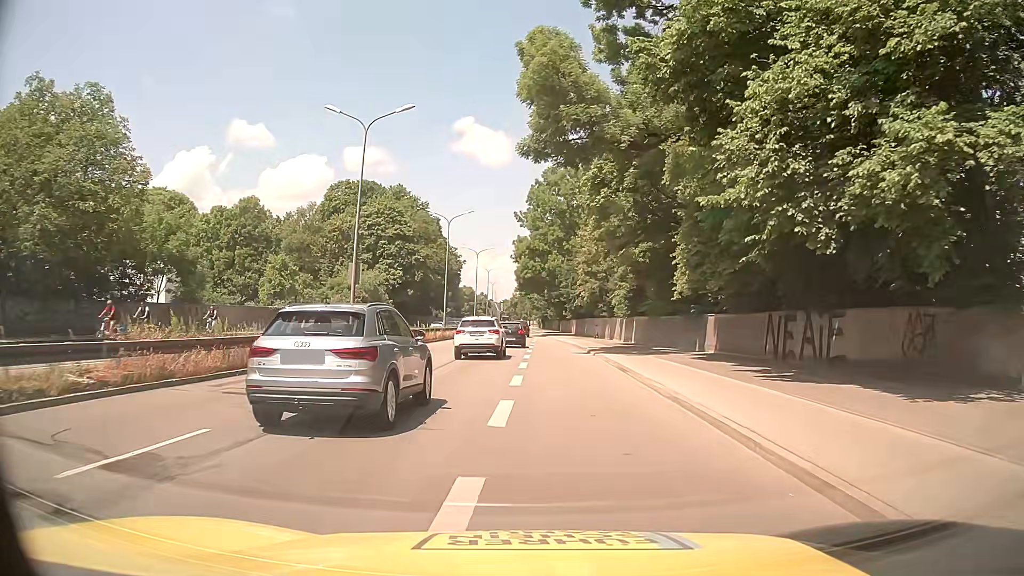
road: trunk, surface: asphalt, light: Day
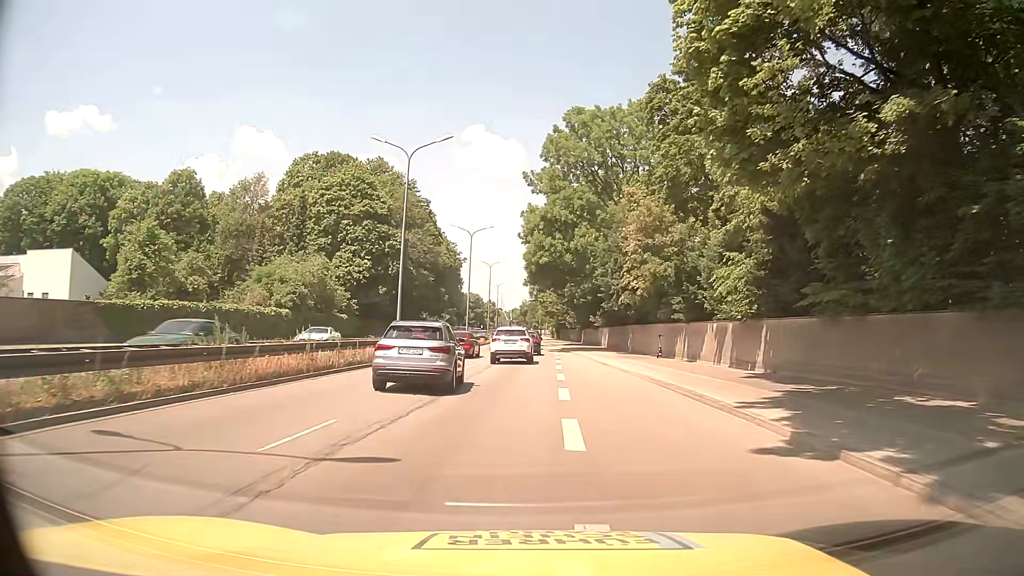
(-0.2, +25.4) m; -1°
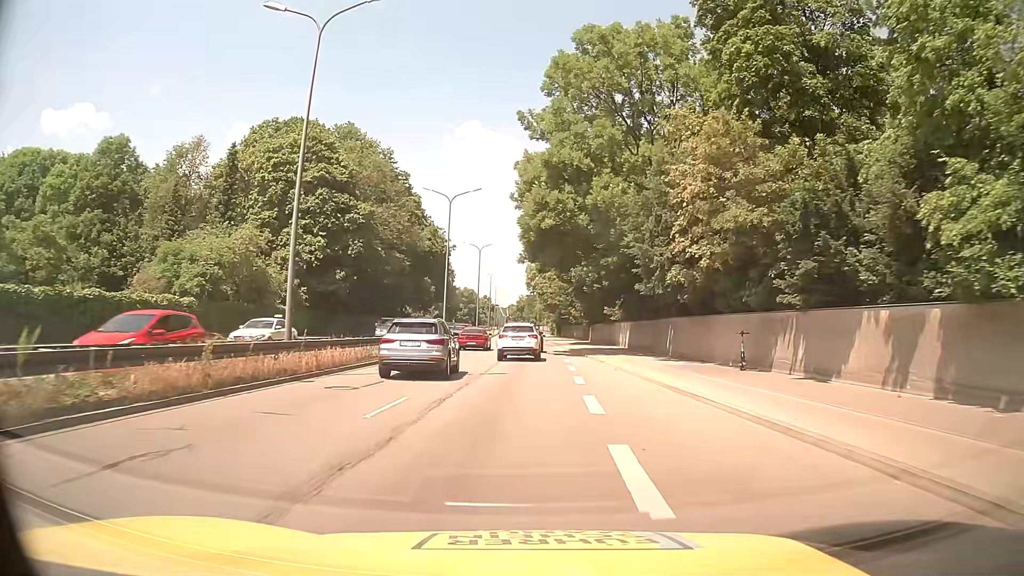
(0.0, +15.2) m; 0°
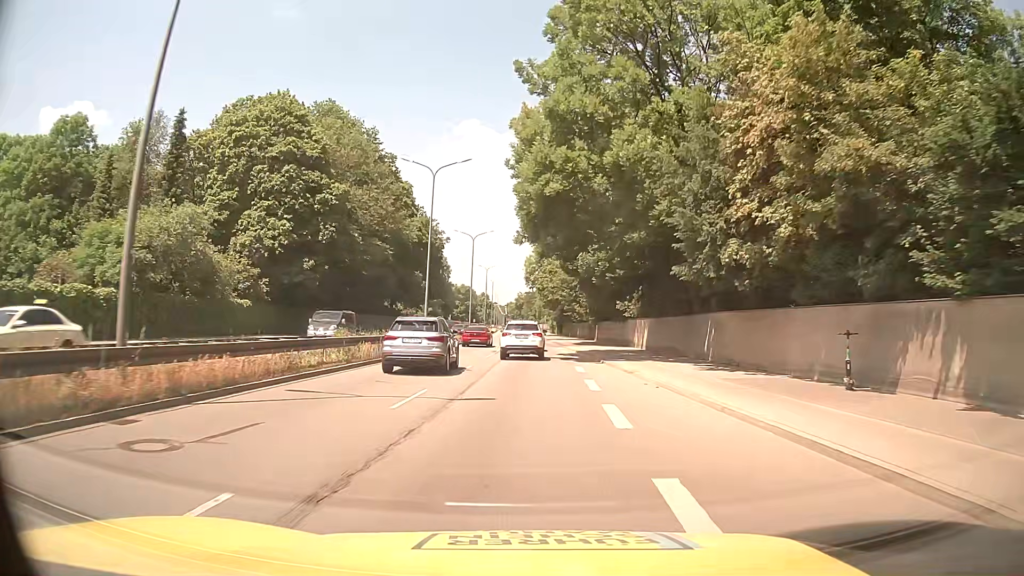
(0.0, +8.0) m; 0°
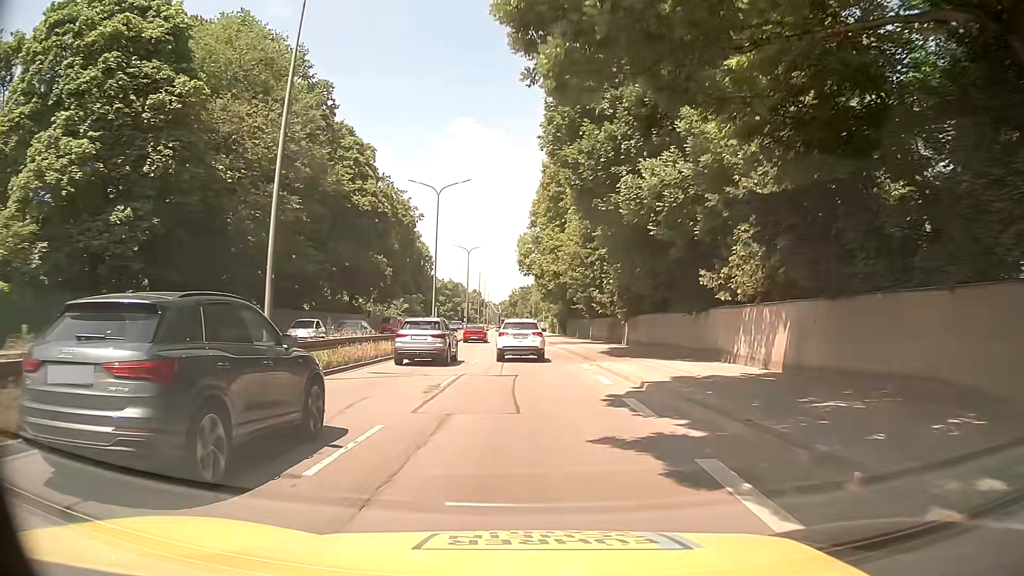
(+0.2, +23.0) m; 0°
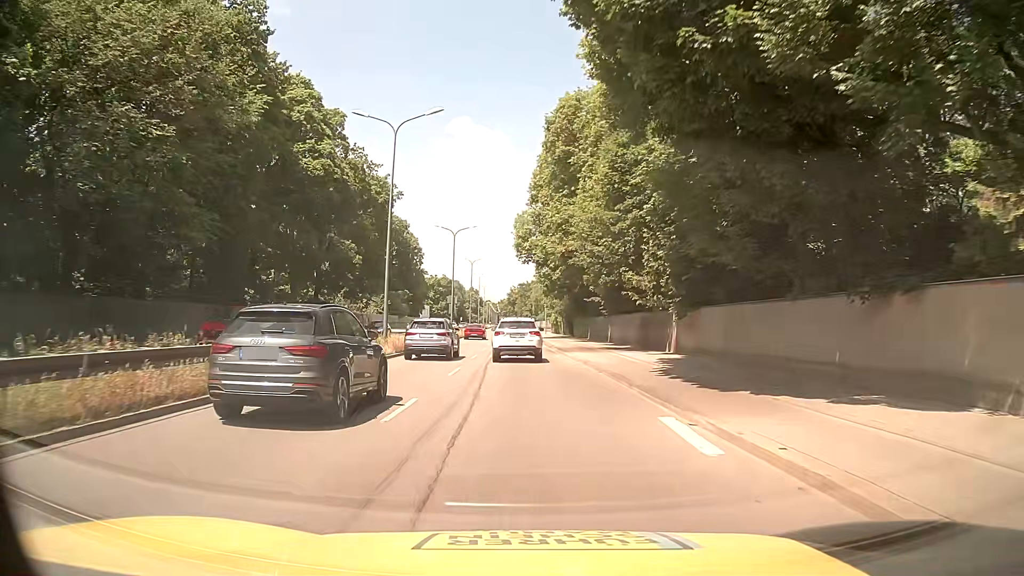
(+0.1, +14.8) m; 0°
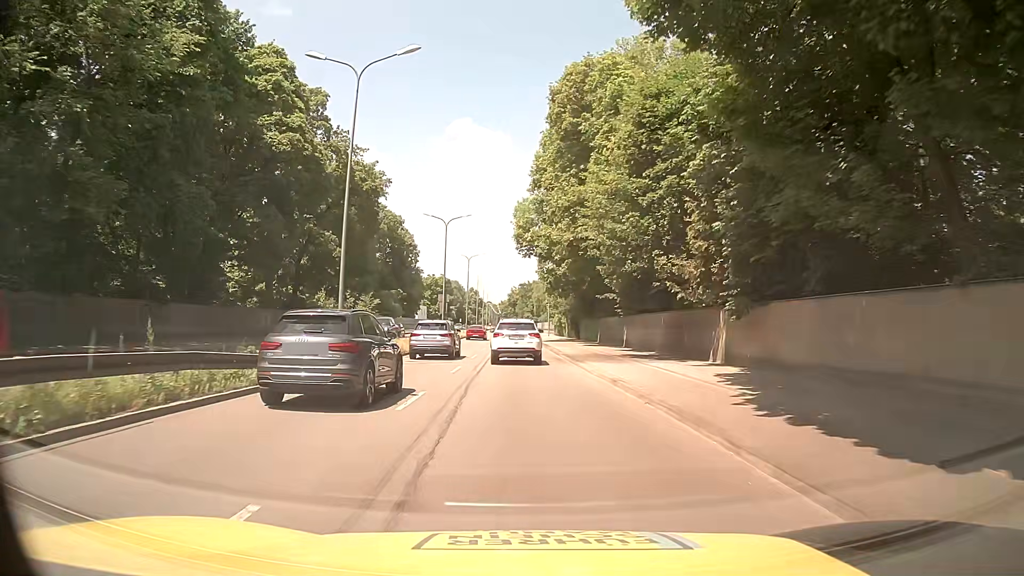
(0.0, +7.4) m; 0°
